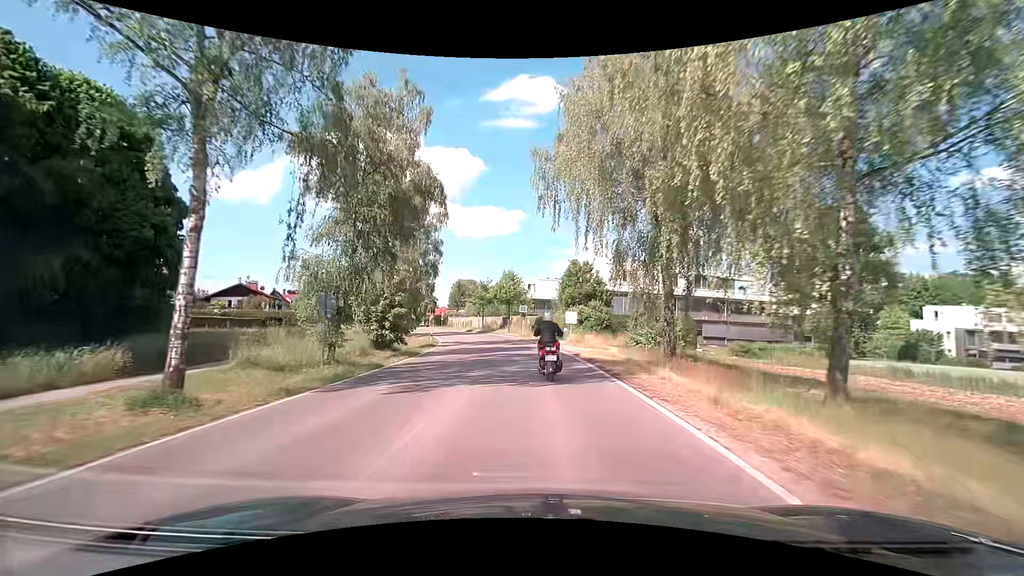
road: secondary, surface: asphalt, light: Day
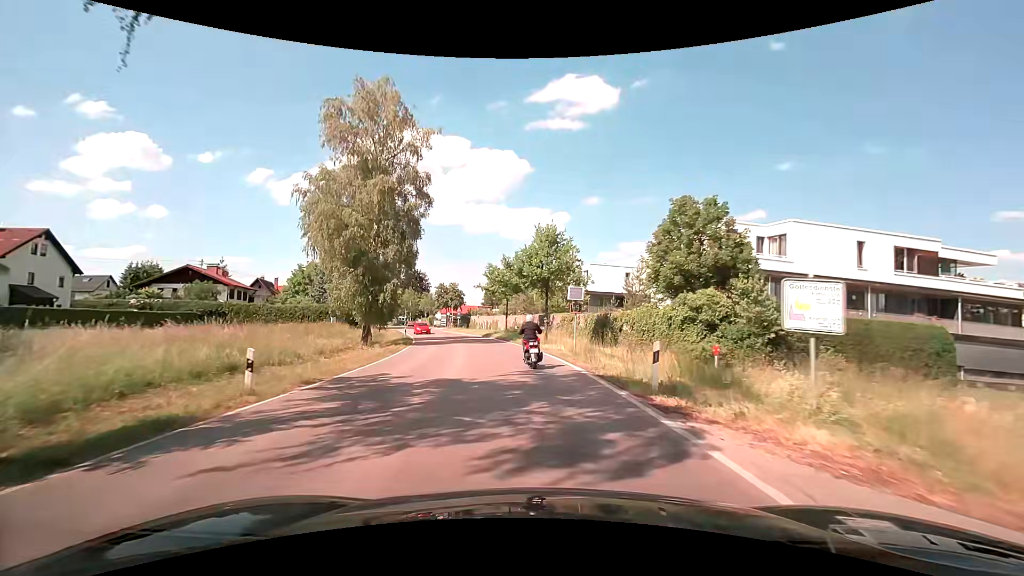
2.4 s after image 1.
(-1.0, +27.4) m; -4°
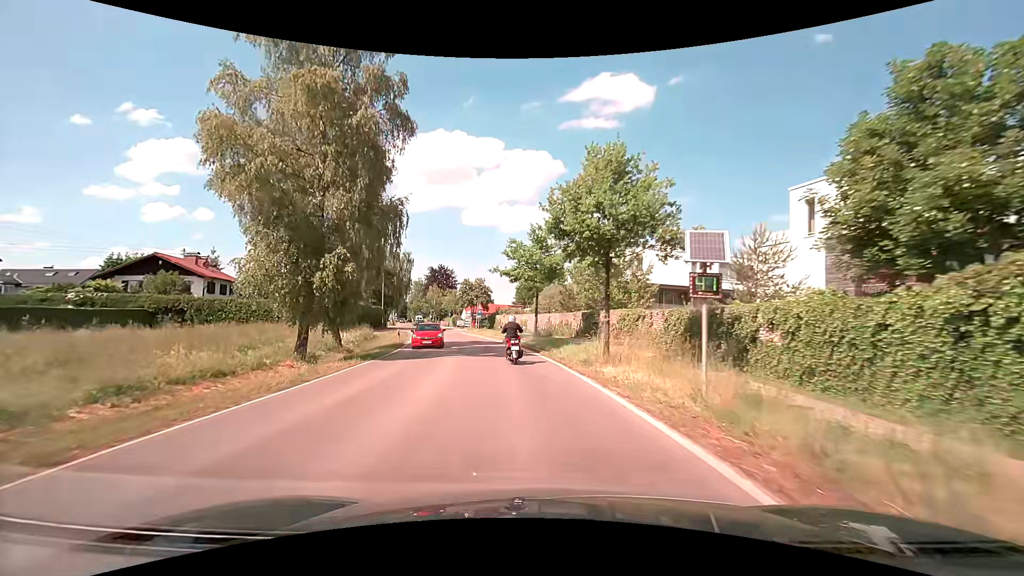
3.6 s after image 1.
(-0.6, +14.0) m; -4°
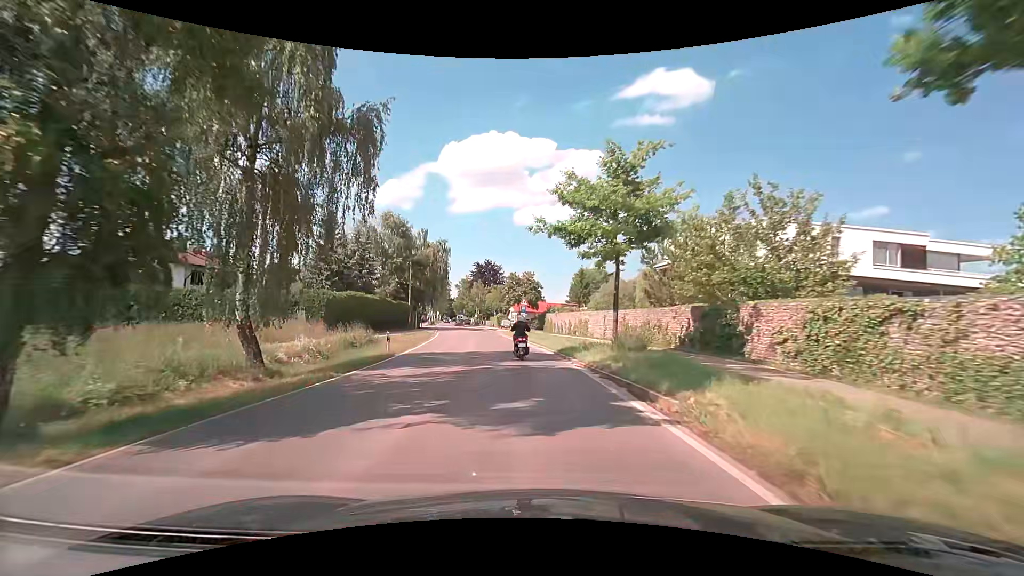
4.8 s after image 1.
(-0.7, +14.2) m; -6°
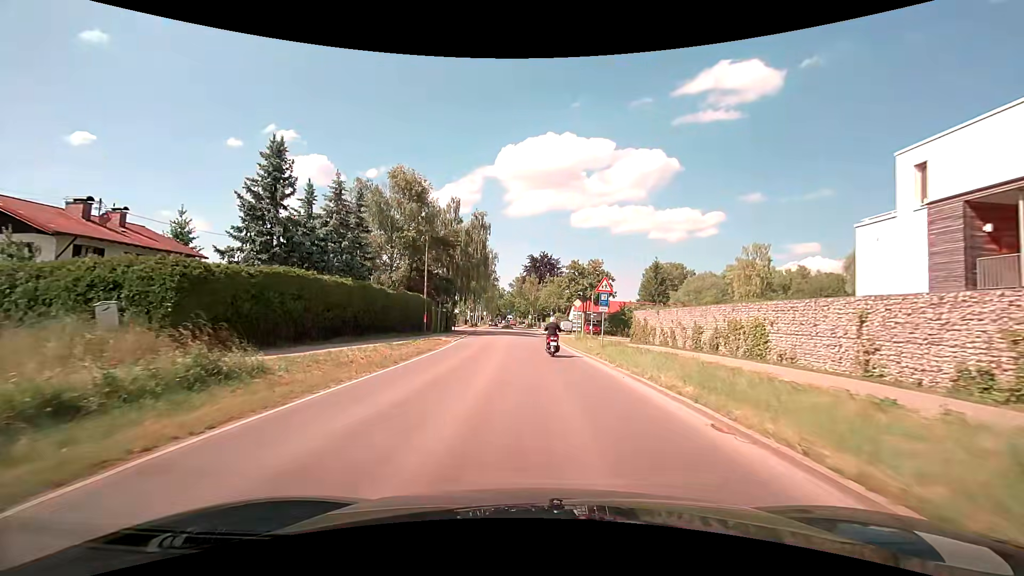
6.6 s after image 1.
(-1.3, +20.8) m; -6°
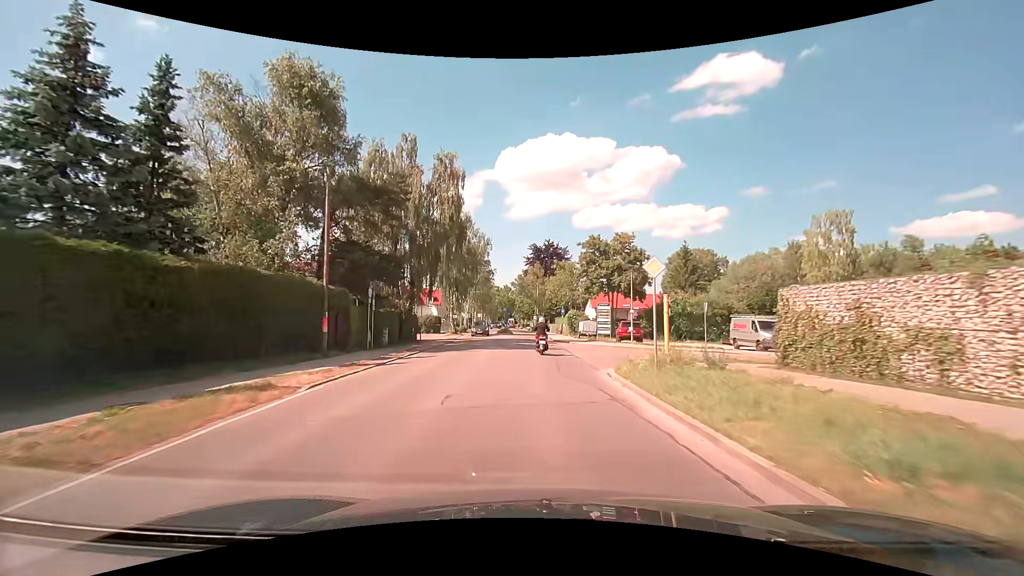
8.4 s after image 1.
(-0.1, +21.0) m; -1°
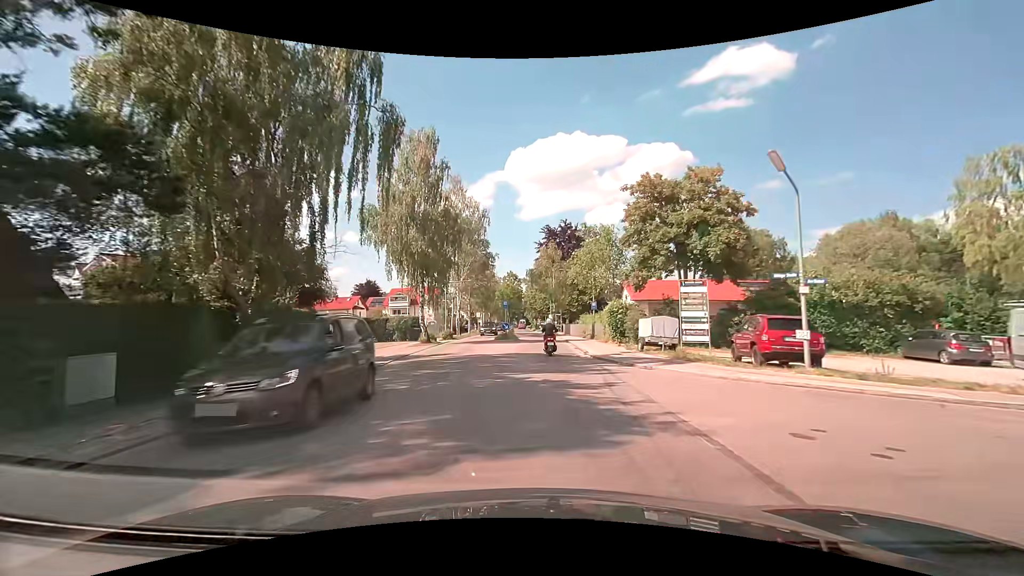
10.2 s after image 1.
(-0.3, +21.0) m; -2°
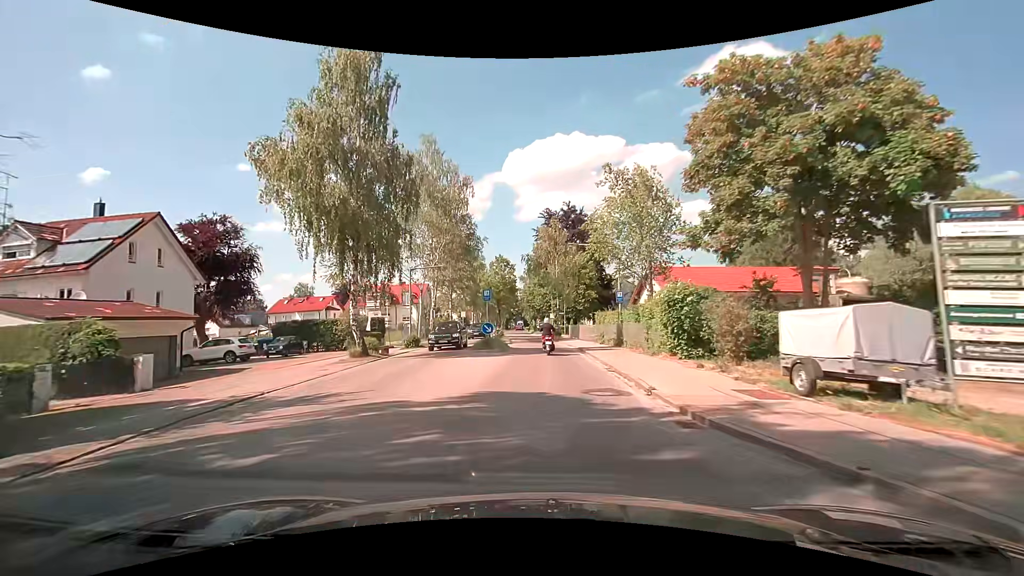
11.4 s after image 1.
(0.0, +13.5) m; 0°
(0, +10) (0, +20) (0, +30) (0, +40) (-1, +50) (-2, +60) (-2, +70) (-3, +80) (-3, +90) (-3, +100) m
